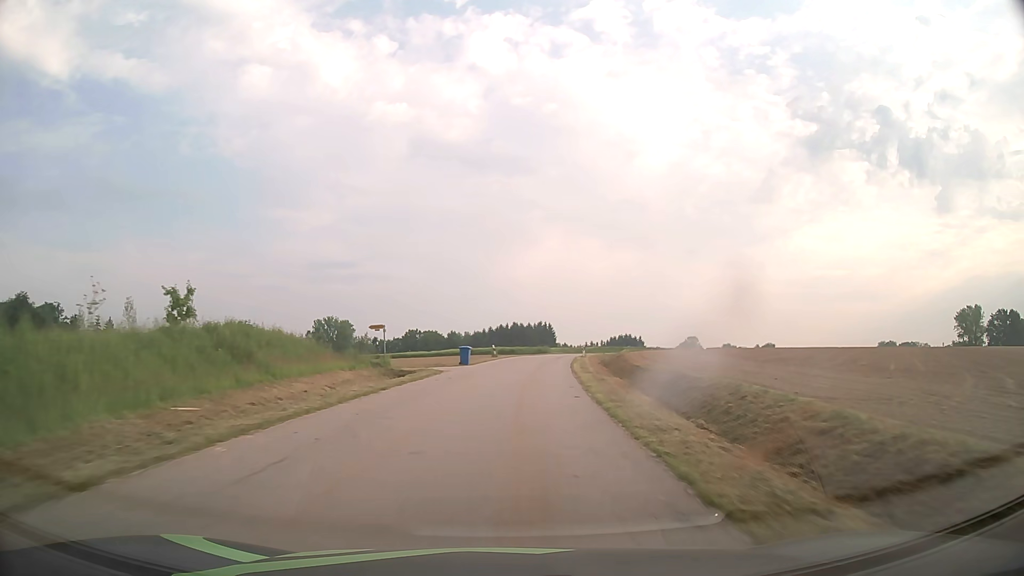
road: tertiary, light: Day
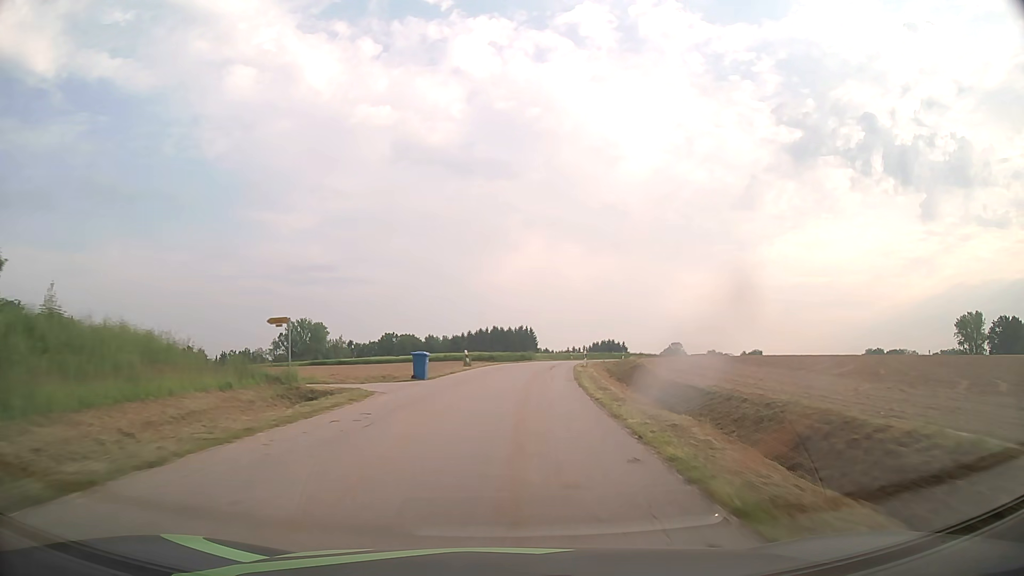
(+0.2, +12.3) m; +1°
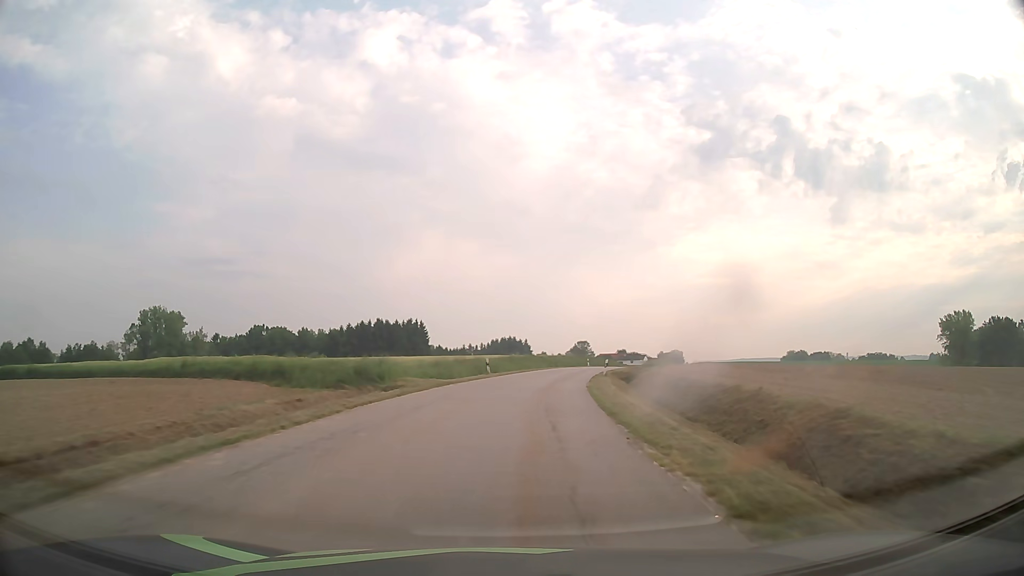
(+3.4, +49.2) m; +9°
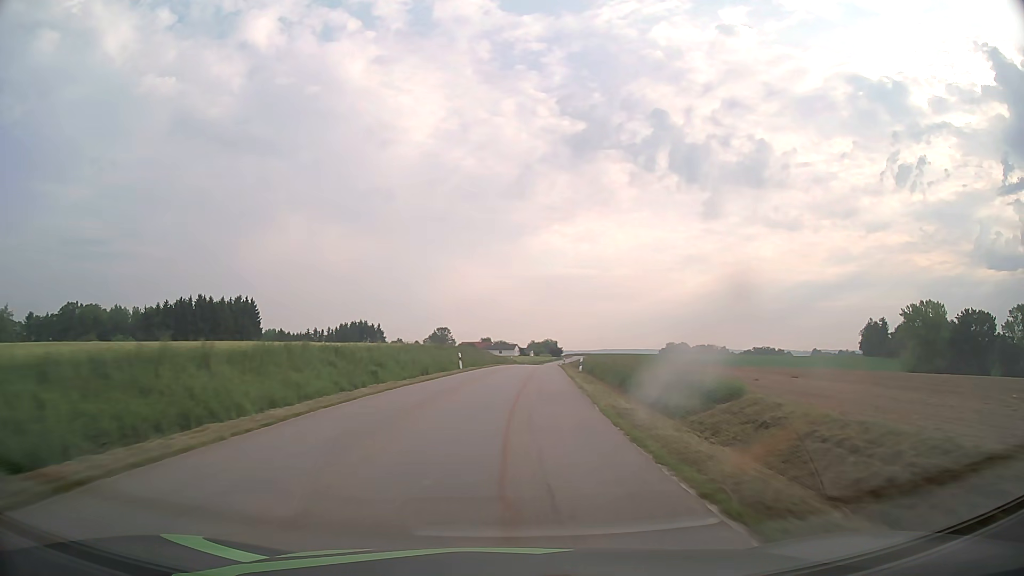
(+5.3, +49.6) m; +13°
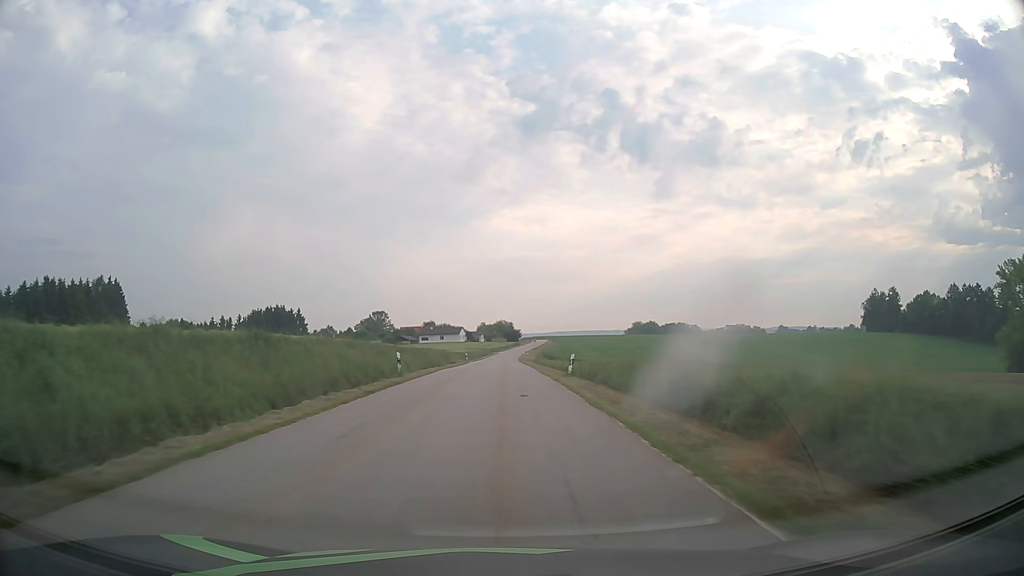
(+2.8, +62.5) m; +4°
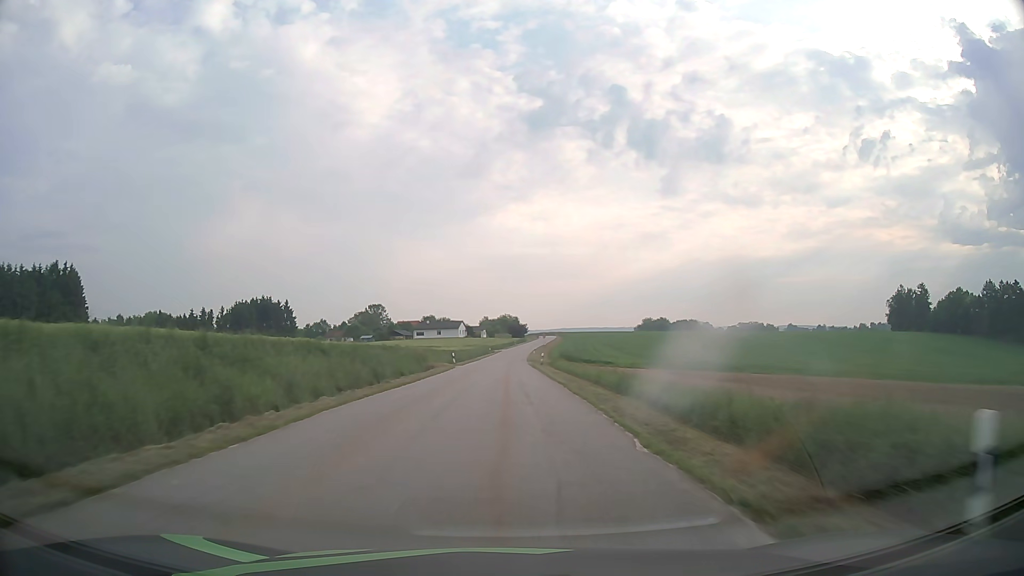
(-0.1, +23.9) m; 0°
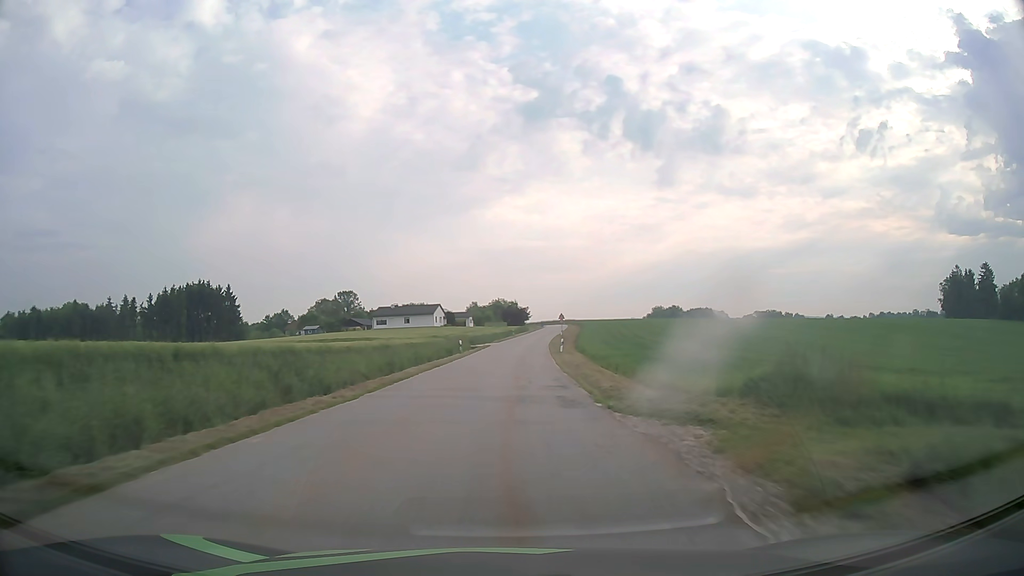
(-0.1, +57.2) m; 0°
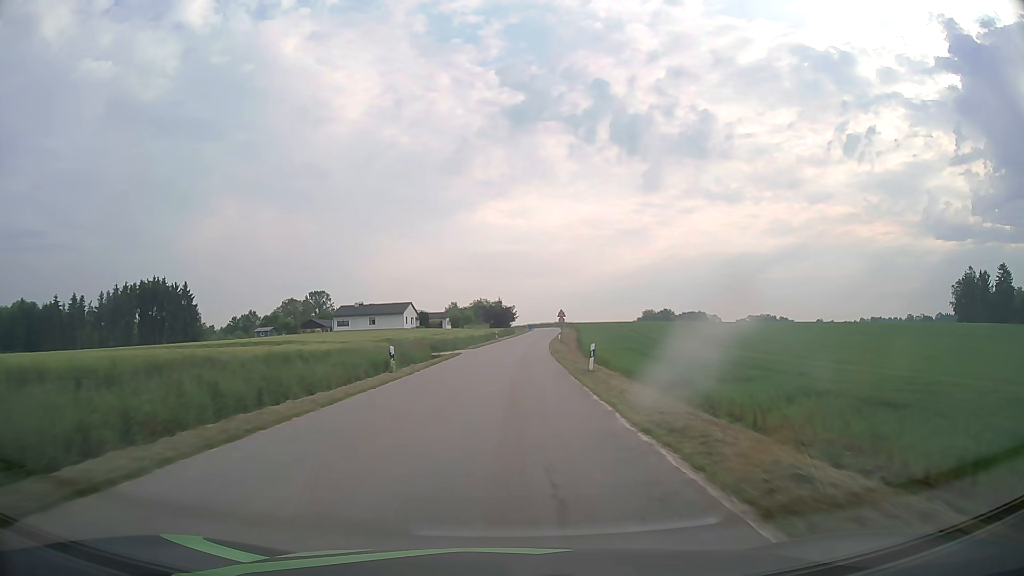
(+0.1, +22.2) m; +1°
(0, +10) (0, +20) (0, +30) (+1, +40) (+1, +50) (+2, +60) (+2, +70) (+3, +80) (+4, +90) (+5, +100) m
